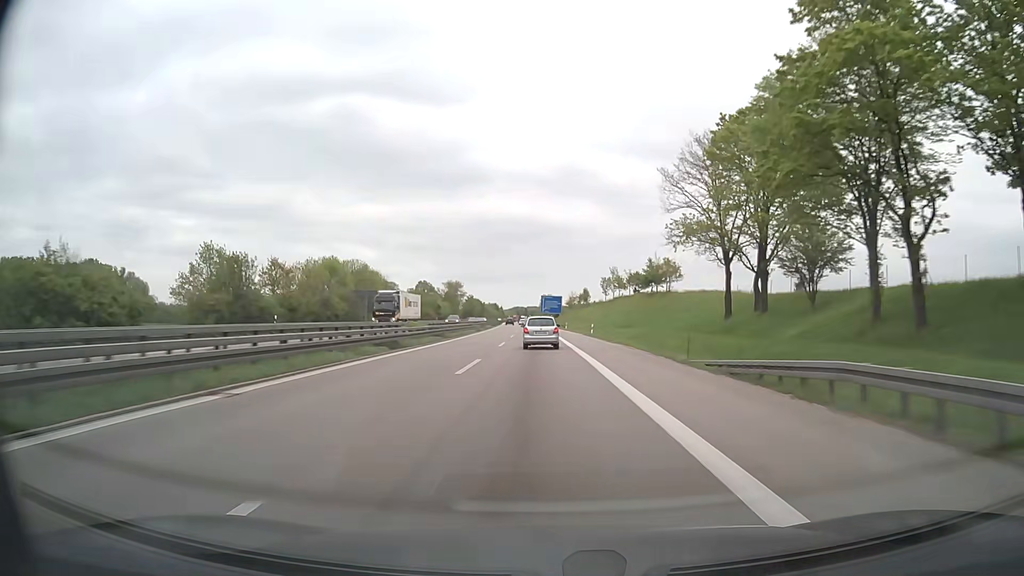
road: motorway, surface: asphalt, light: Day
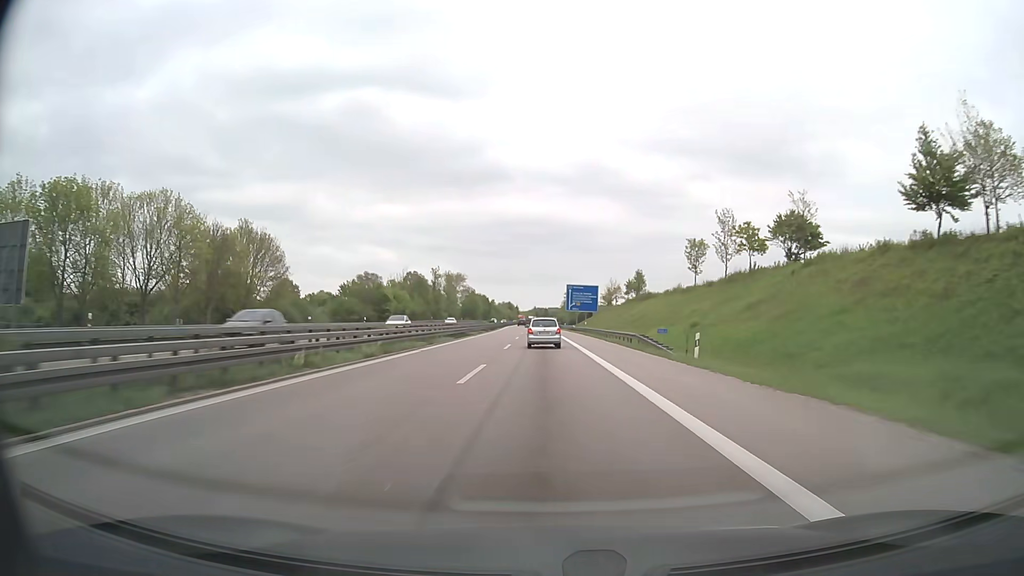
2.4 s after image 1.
(-1.6, +74.5) m; -2°
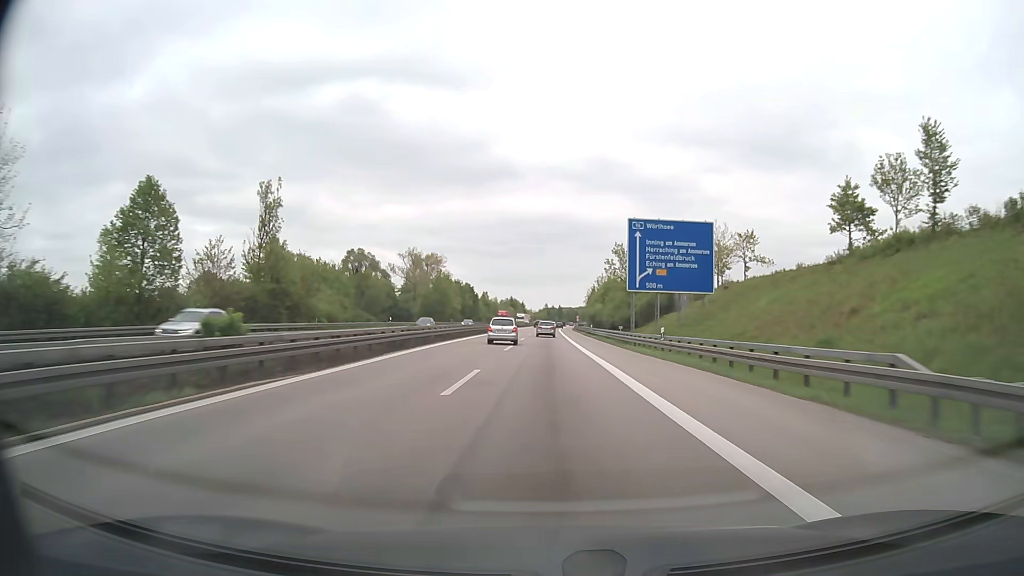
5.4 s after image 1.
(-1.1, +92.6) m; -1°
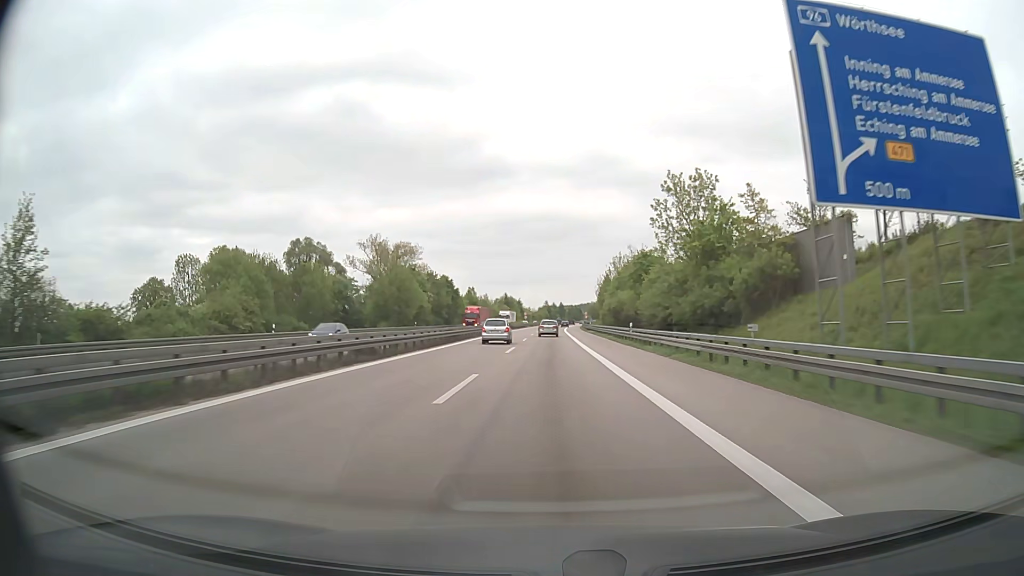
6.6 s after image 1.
(0.0, +37.3) m; 0°
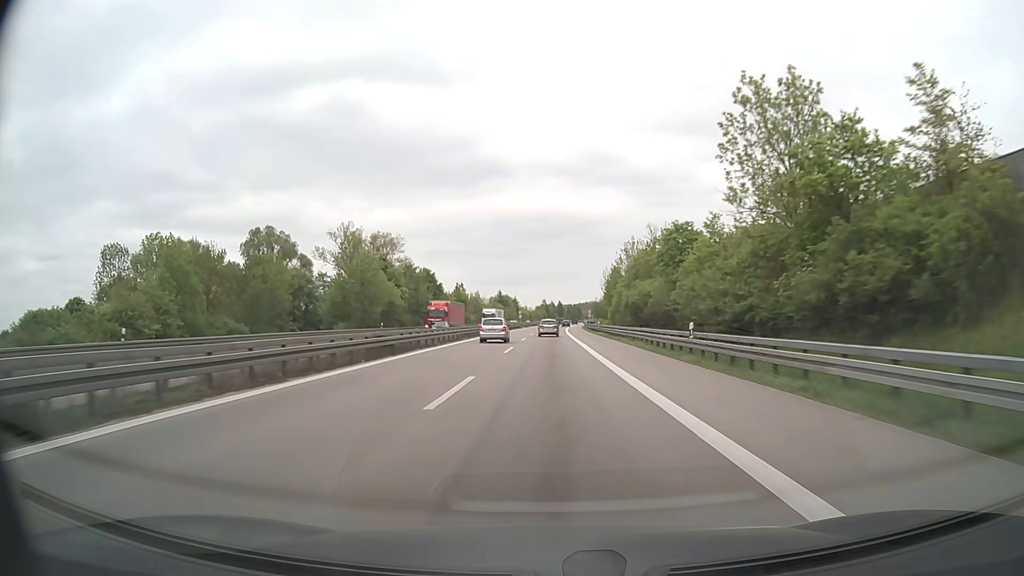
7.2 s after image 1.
(0.0, +18.8) m; 0°
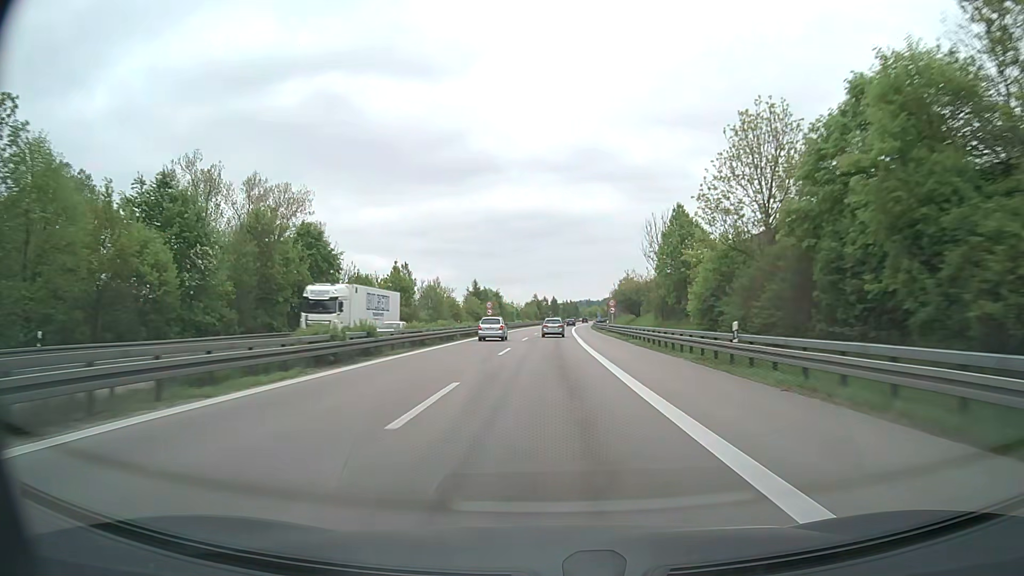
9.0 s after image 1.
(+0.2, +56.1) m; 0°
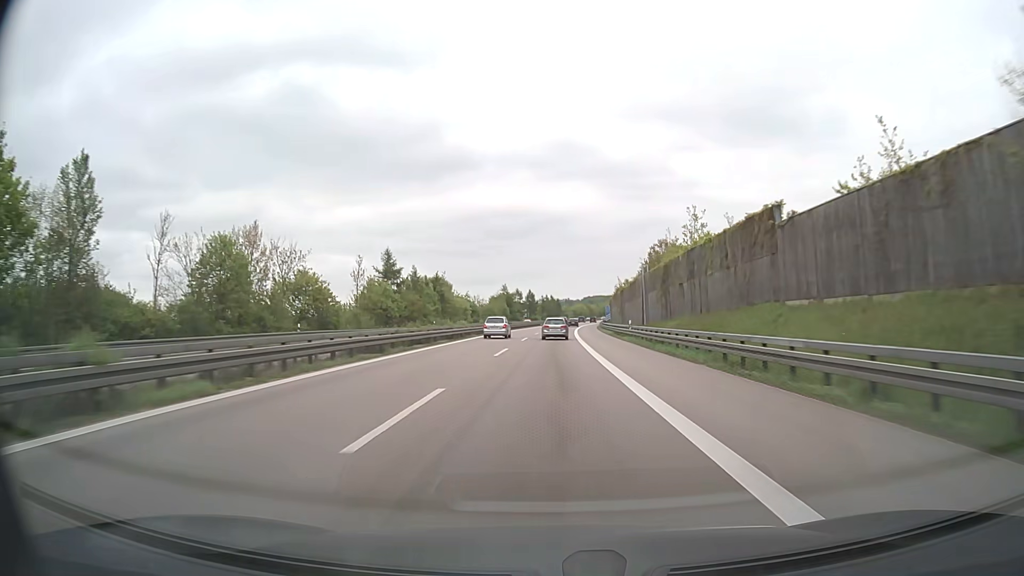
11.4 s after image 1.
(+1.2, +73.6) m; +2°
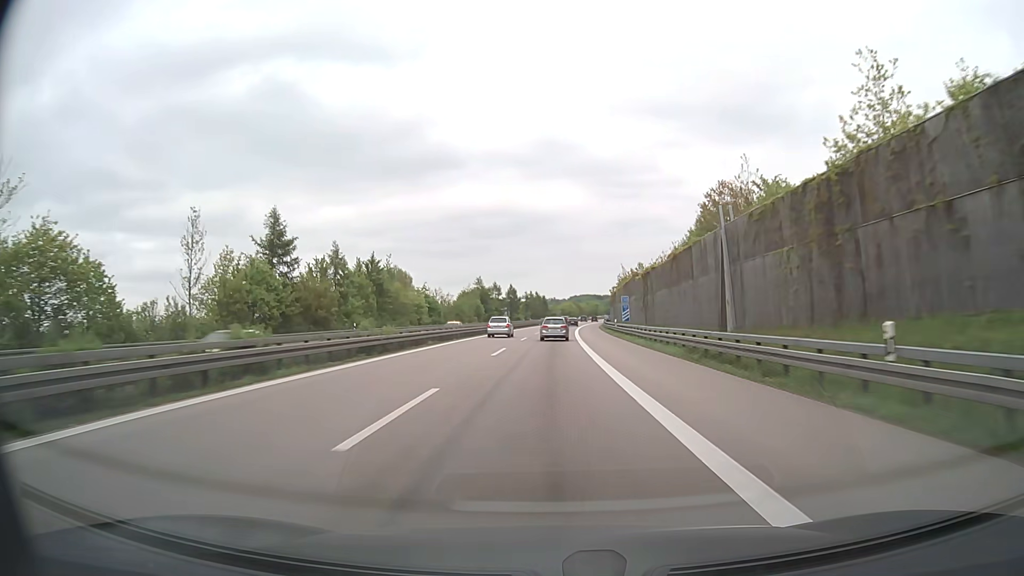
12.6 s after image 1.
(+0.3, +36.0) m; +1°
(0, +10) (0, +20) (0, +30) (0, +40) (+1, +50) (+1, +60) (+1, +70) (+2, +80) (+2, +90) (+3, +100) m
